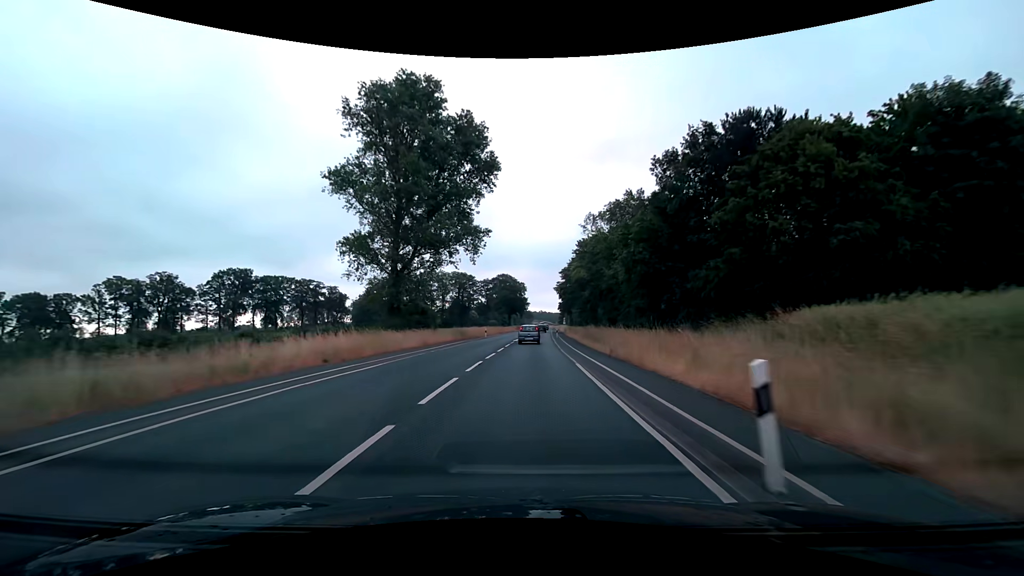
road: secondary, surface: asphalt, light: Day
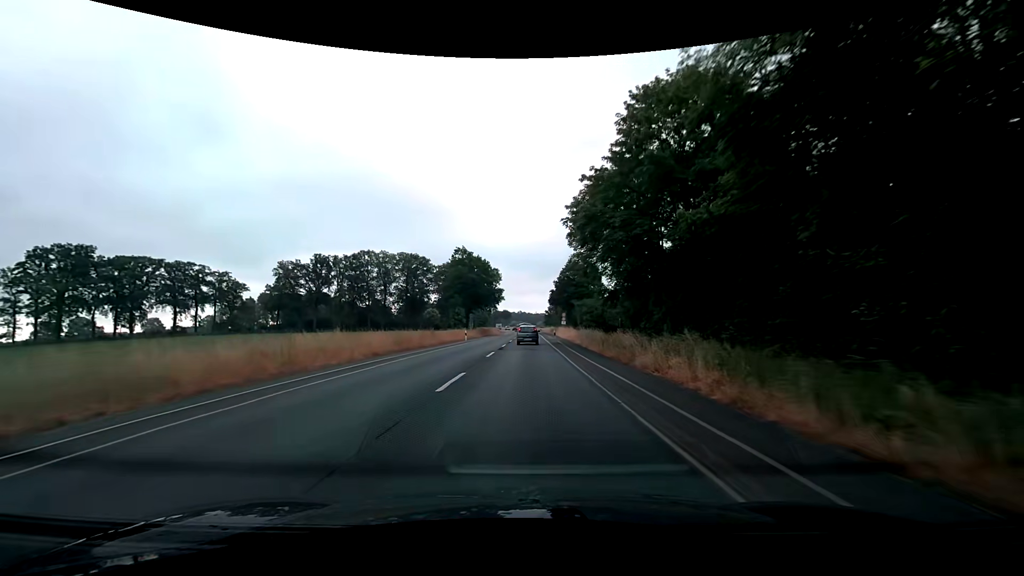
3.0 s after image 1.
(+1.7, +58.1) m; +2°
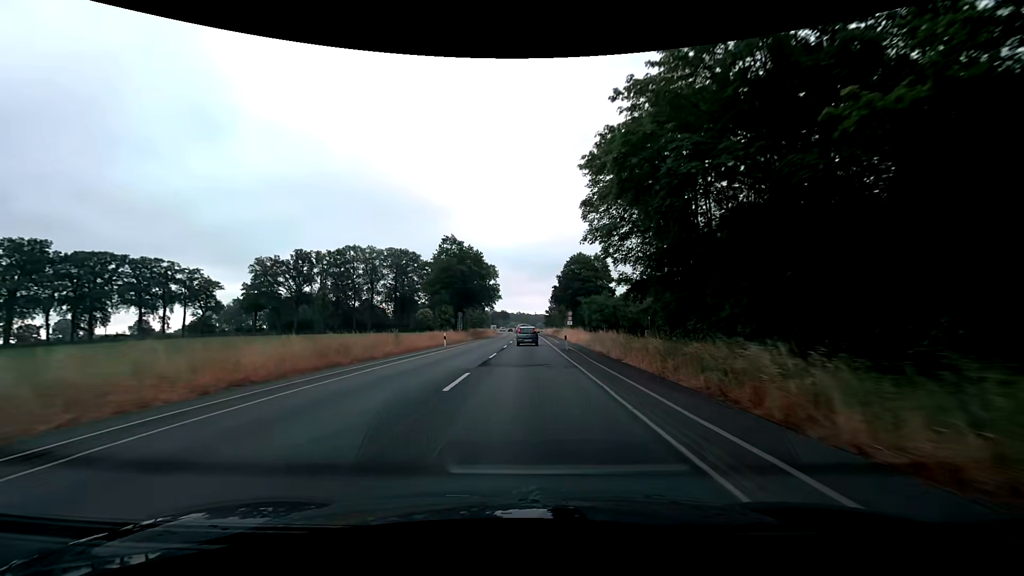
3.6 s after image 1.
(0.0, +11.8) m; 0°
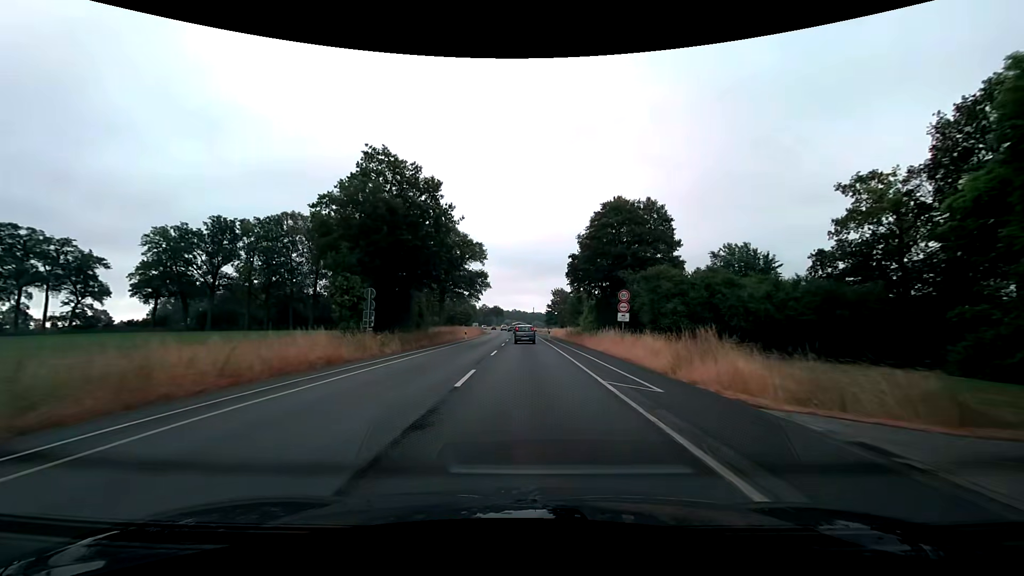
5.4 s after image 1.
(0.0, +35.5) m; +1°
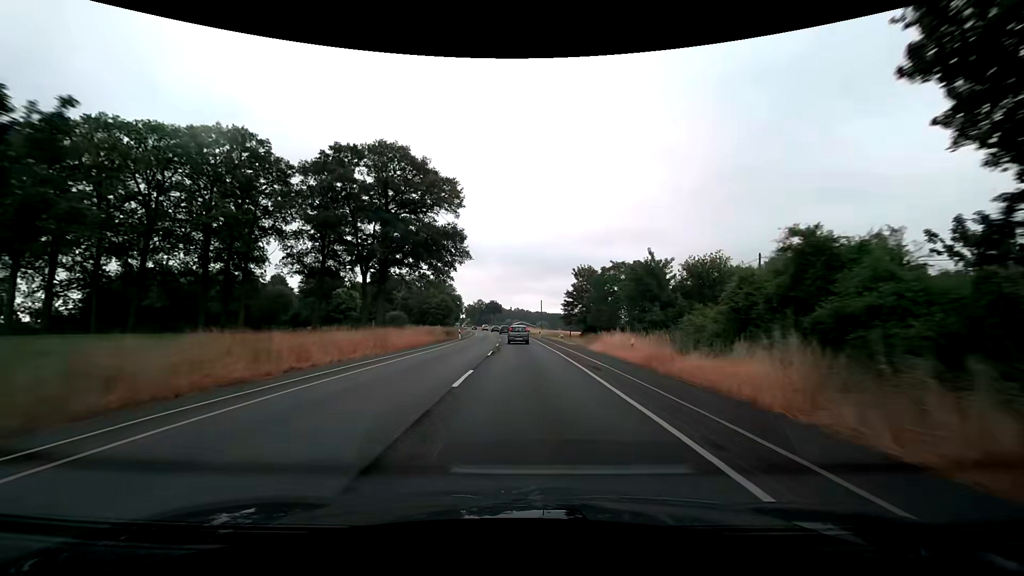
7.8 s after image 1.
(-0.3, +48.2) m; -1°
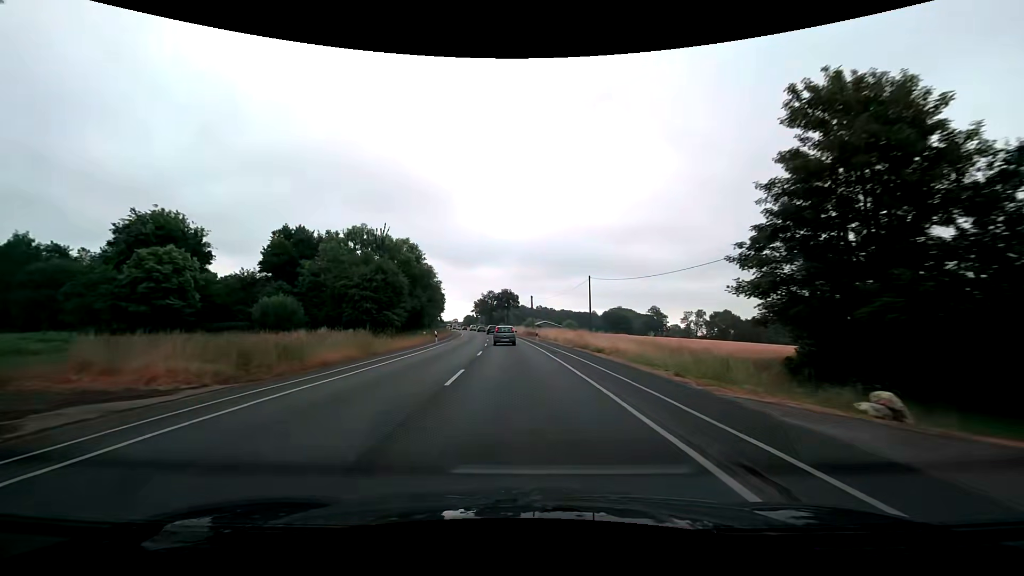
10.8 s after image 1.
(-0.8, +59.8) m; -2°
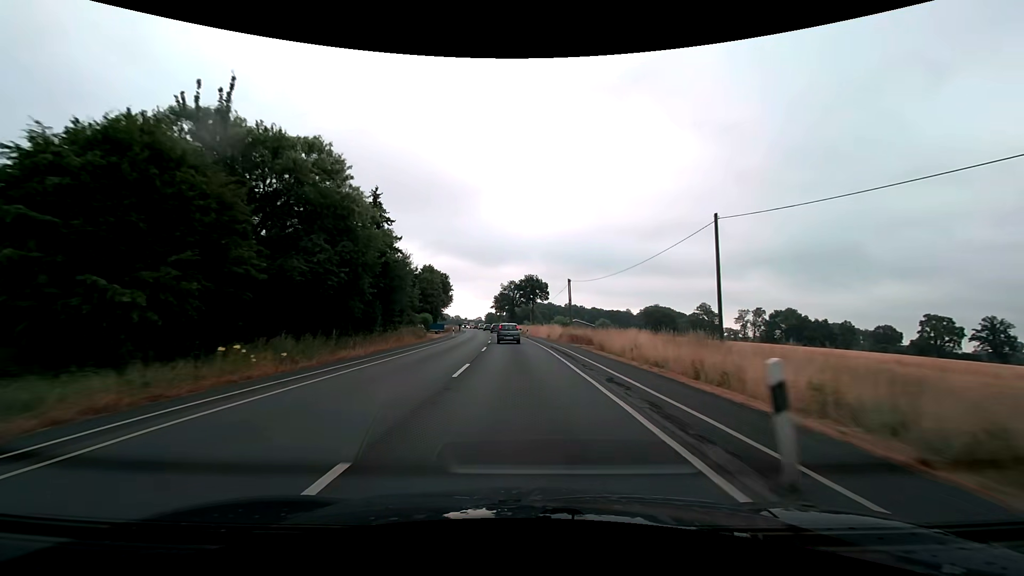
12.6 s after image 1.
(-0.8, +35.1) m; -3°
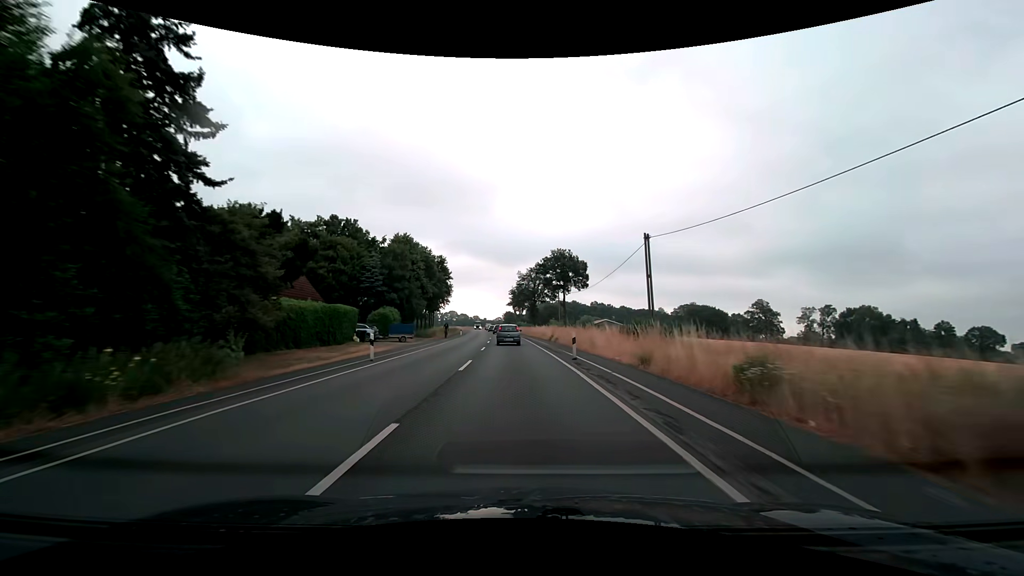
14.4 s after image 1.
(-0.7, +34.3) m; -3°
(0, +10) (0, +20) (0, +30) (-1, +40) (-1, +50) (-2, +60) (-2, +70) (-3, +80) (-4, +90) (-5, +100) m
